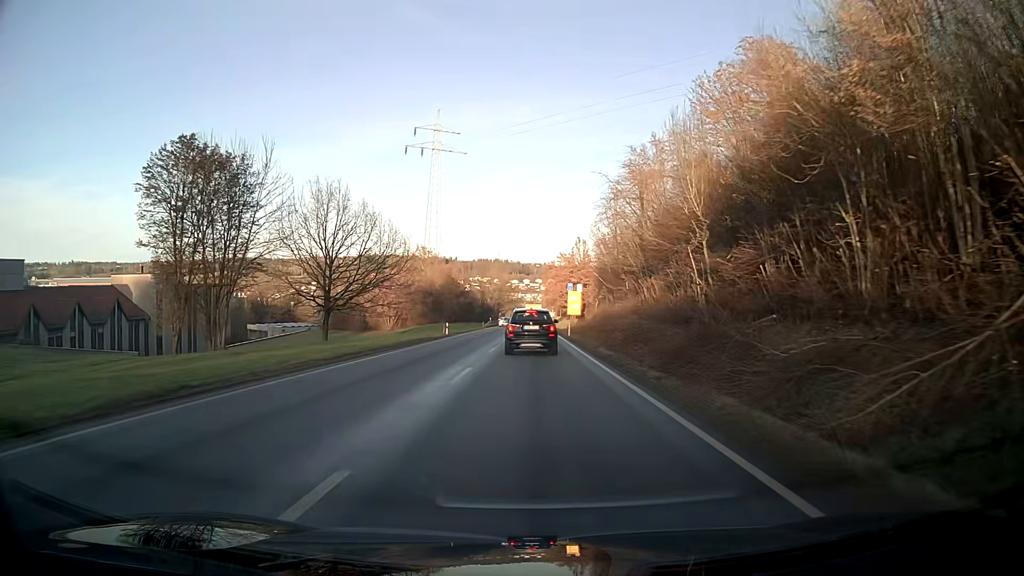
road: primary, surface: asphalt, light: Day
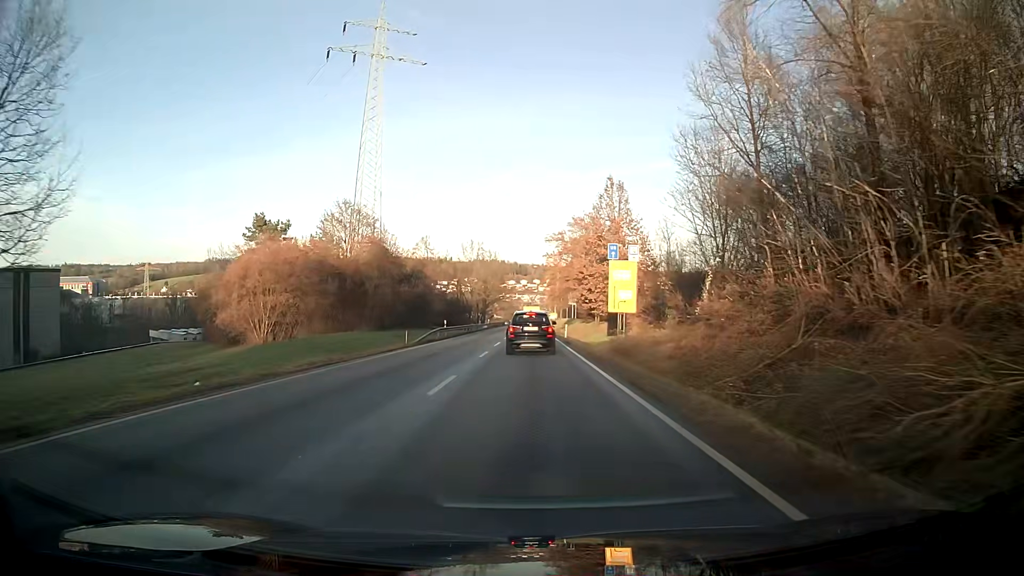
(0.0, +49.8) m; 0°
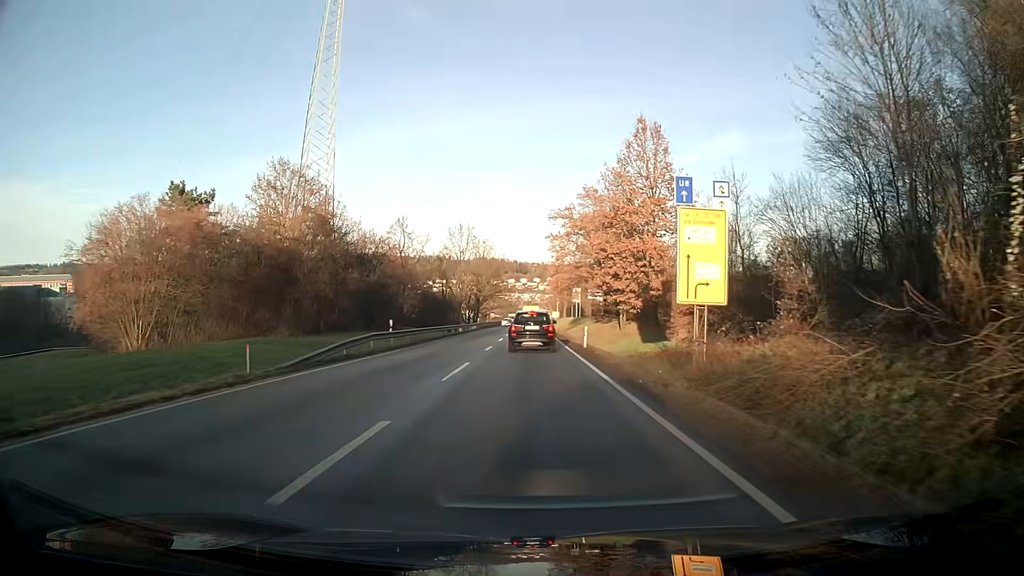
(0.0, +19.2) m; 0°
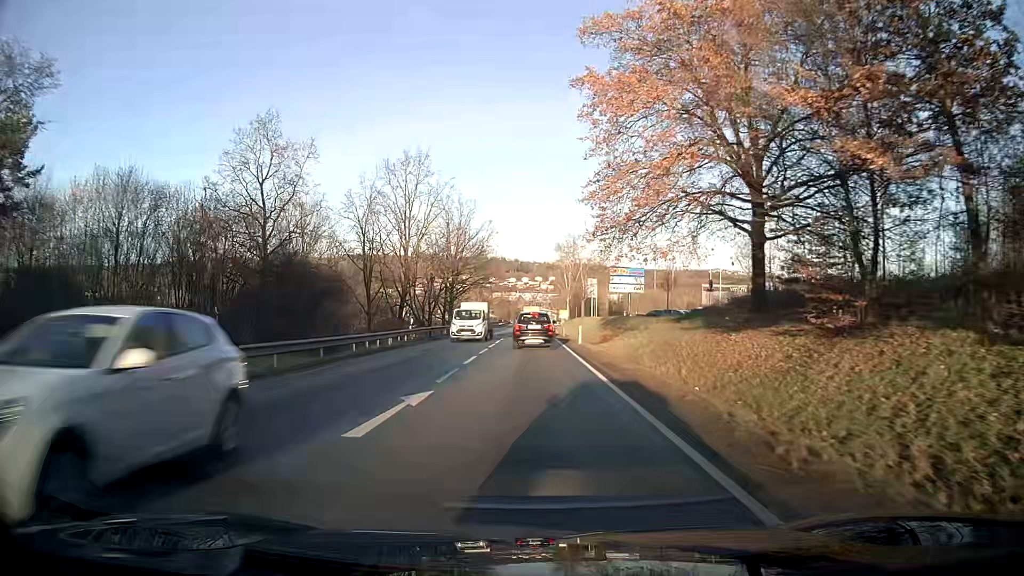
(-0.1, +46.4) m; 0°
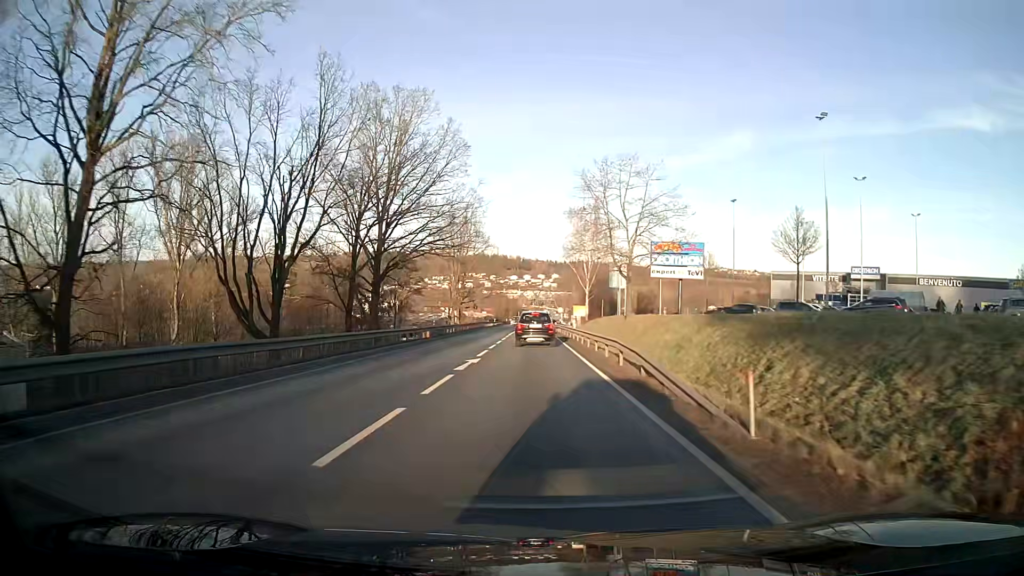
(0.0, +44.0) m; 0°
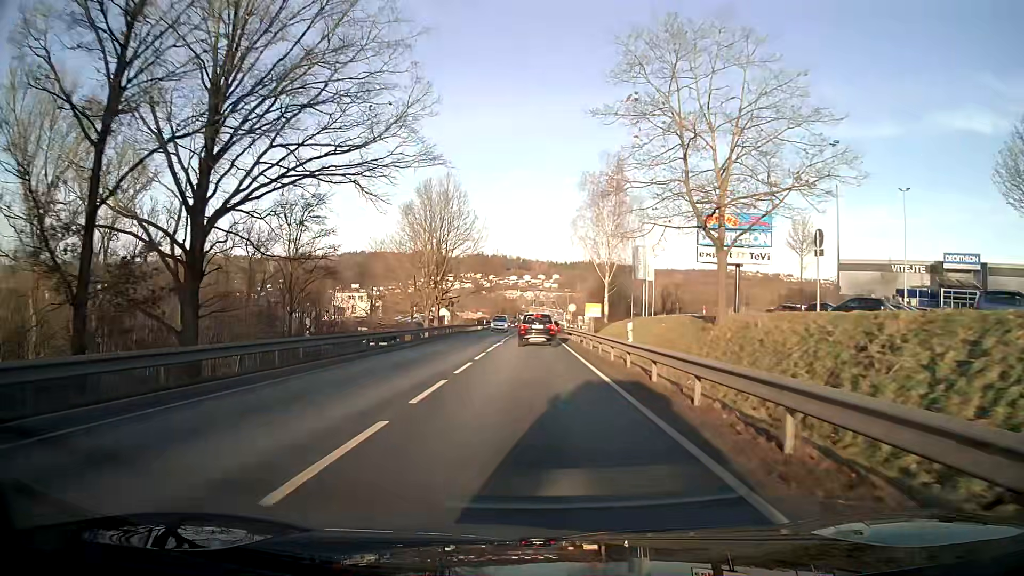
(0.0, +25.3) m; 0°
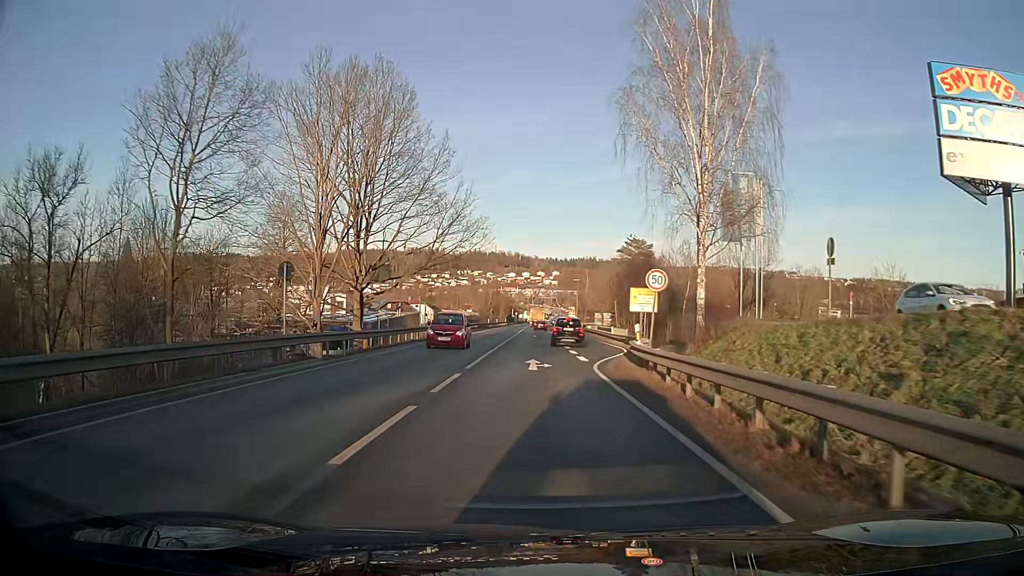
(0.0, +40.3) m; 0°
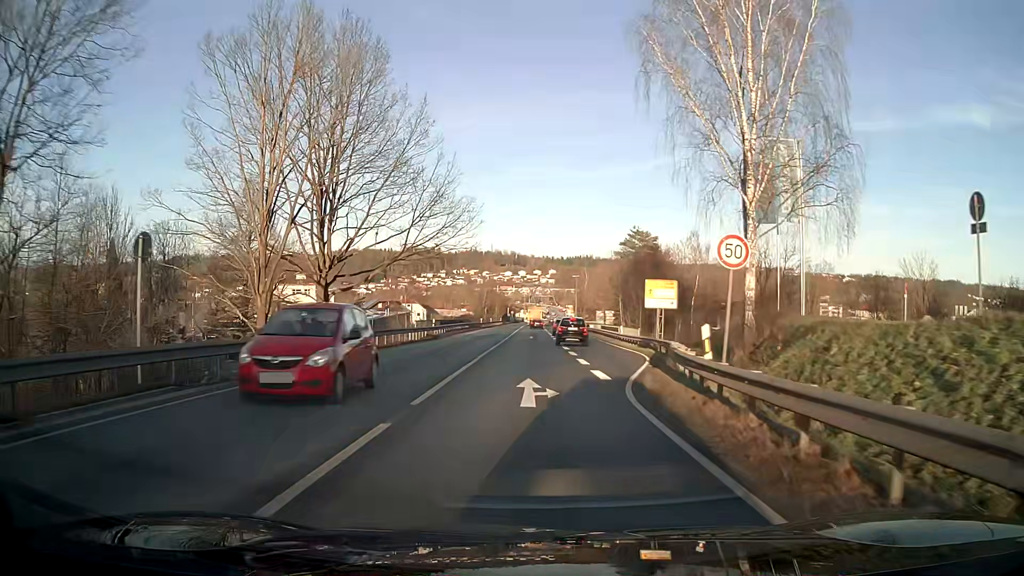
(0.0, +7.7) m; 0°
